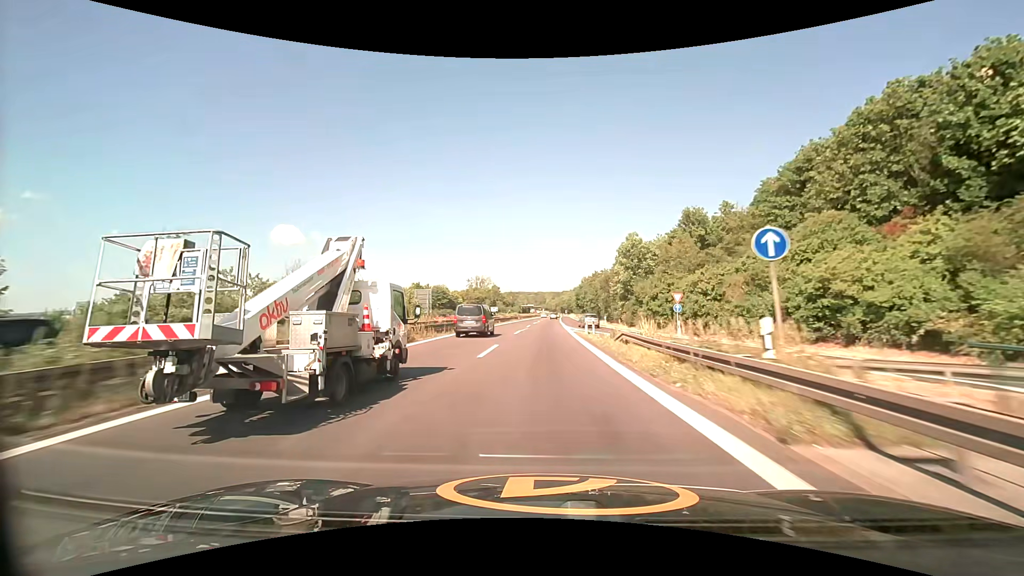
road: trunk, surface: asphalt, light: Day
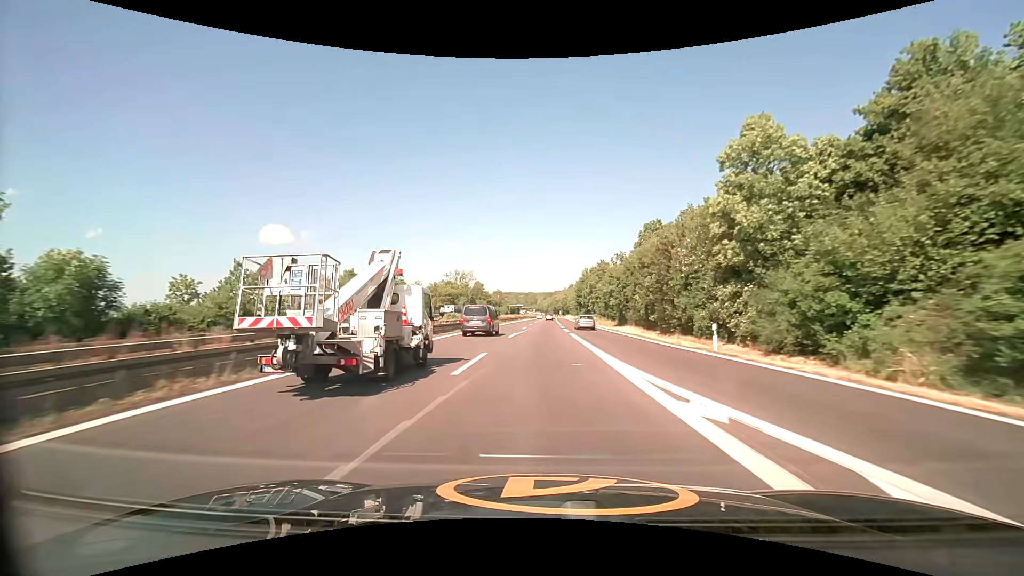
(+0.3, +40.5) m; +1°
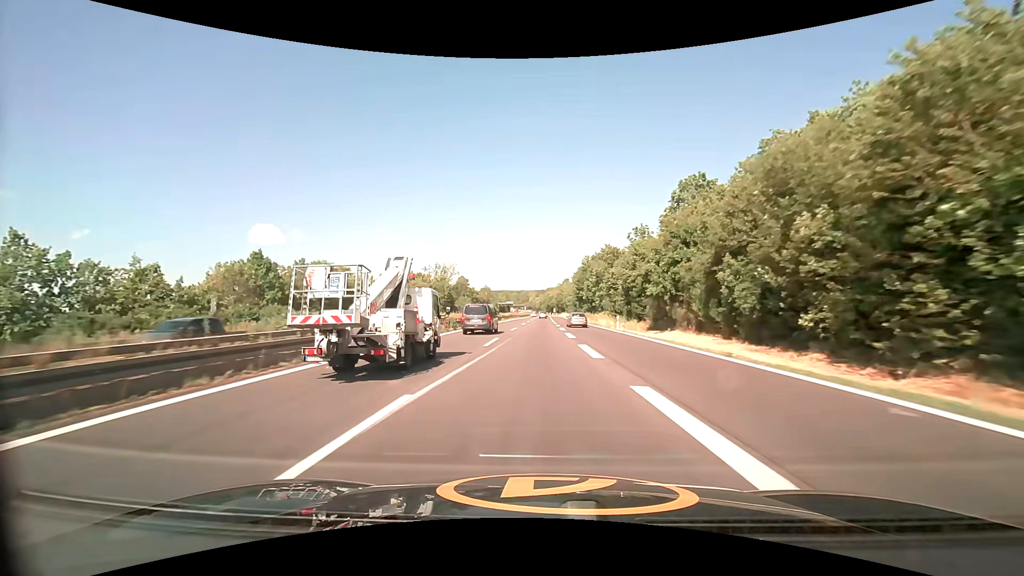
(+0.2, +27.0) m; +1°
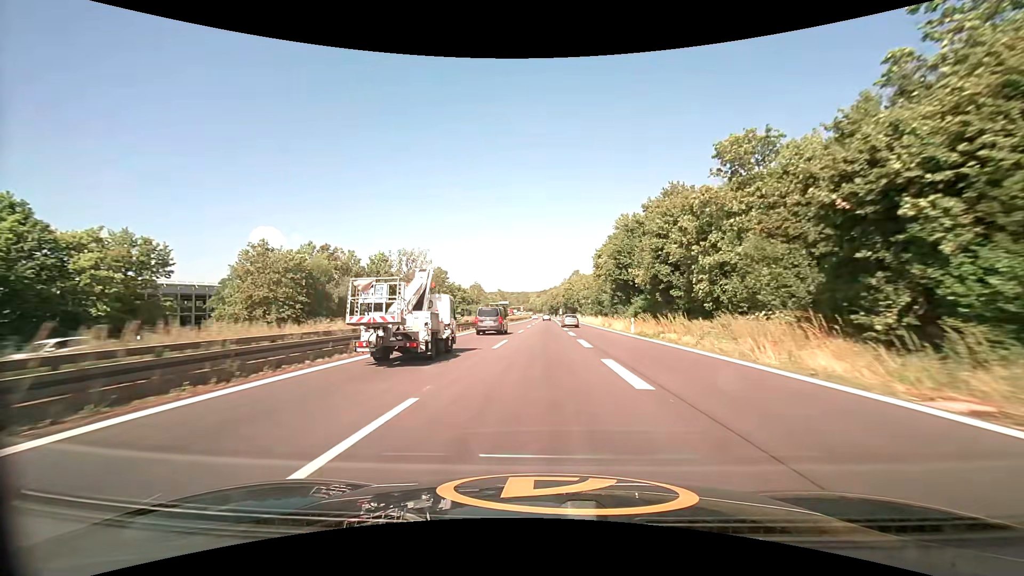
(-0.1, +54.0) m; 0°
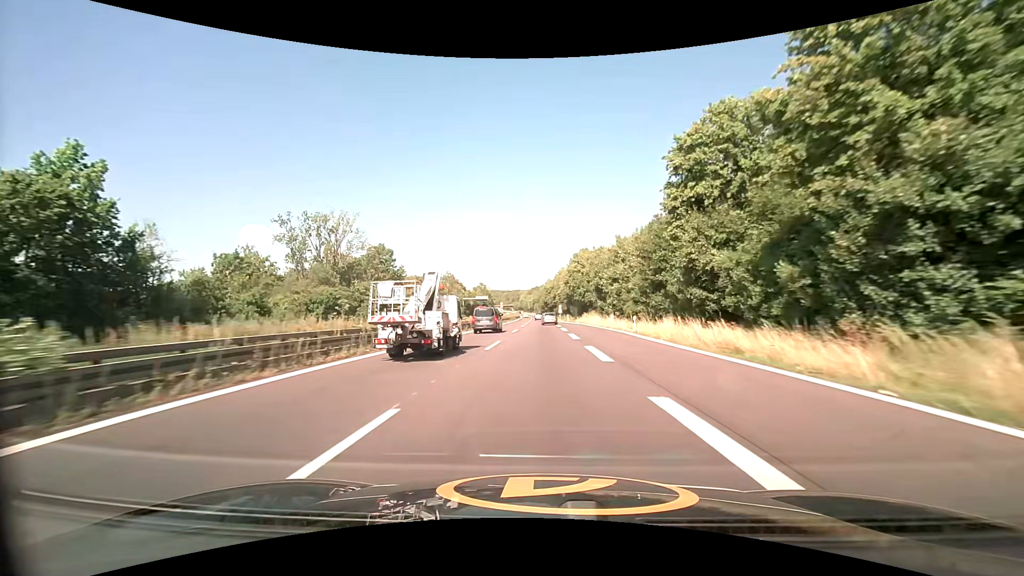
(+0.5, +55.3) m; +1°
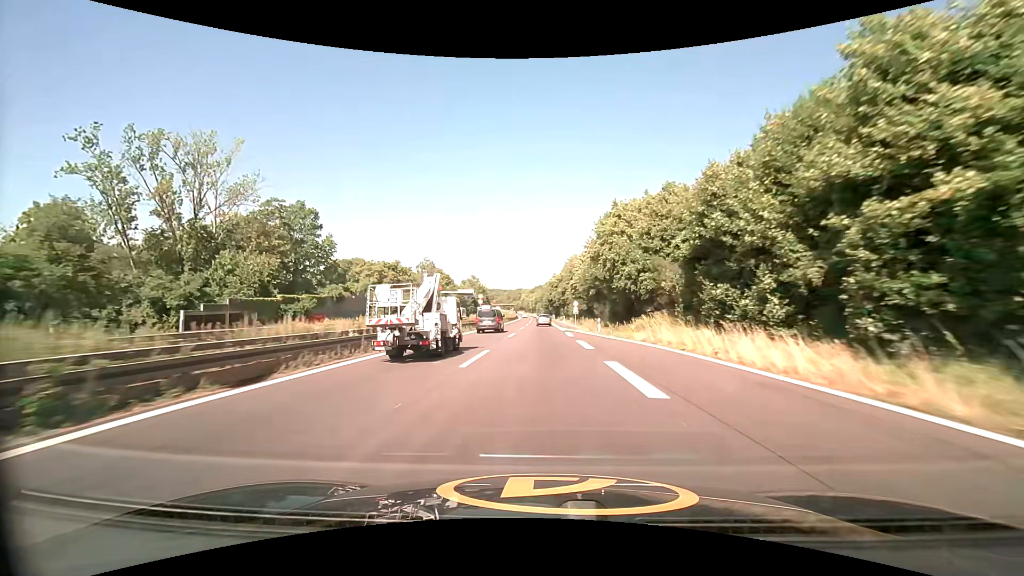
(0.0, +42.1) m; 0°
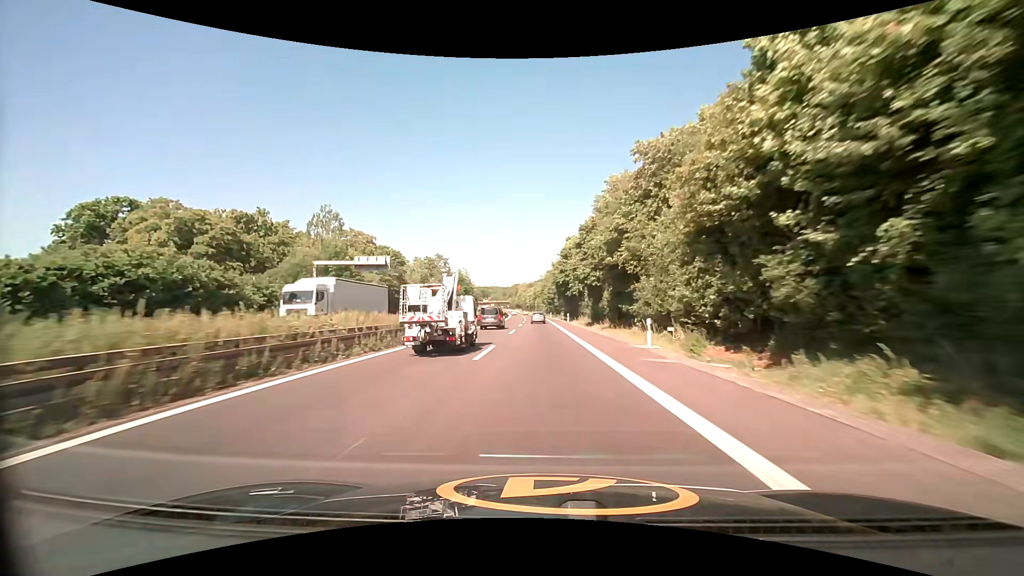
(0.0, +70.6) m; 0°
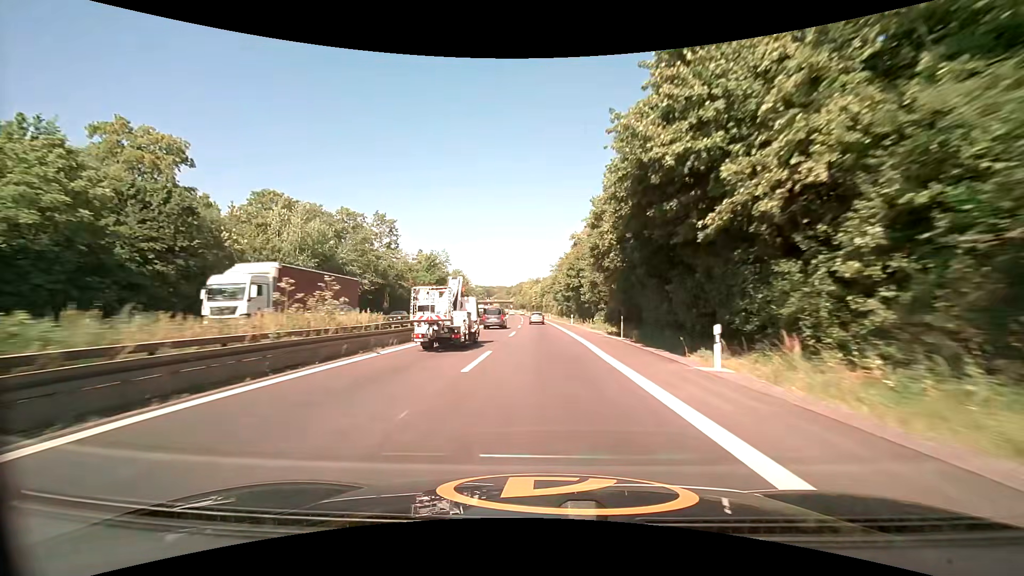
(-0.3, +57.0) m; -1°
(0, +10) (0, +20) (0, +30) (0, +40) (-1, +50) (-1, +60) (-1, +70) (-2, +80) (-2, +90) (-2, +100) m
